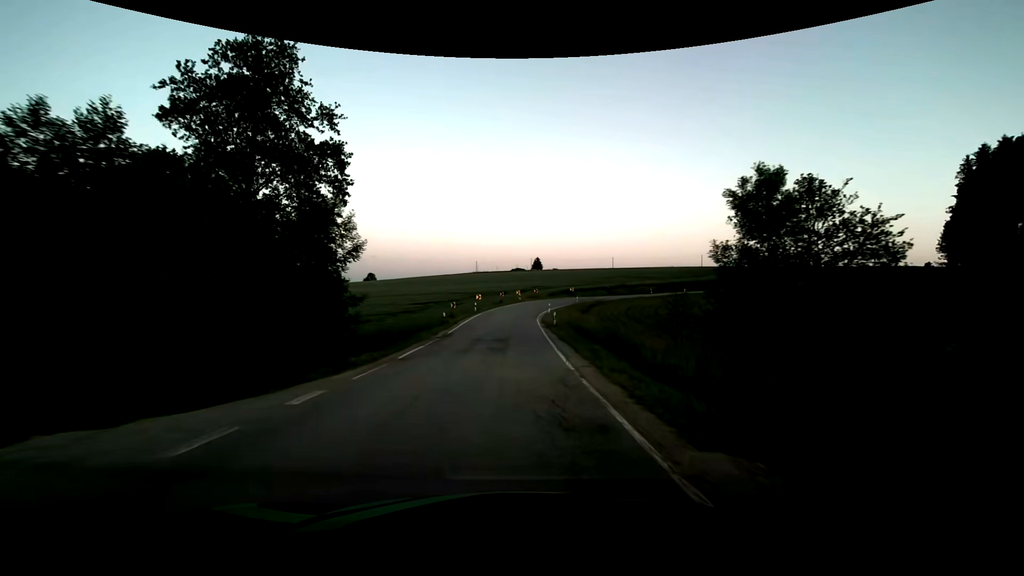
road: secondary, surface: asphalt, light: Day
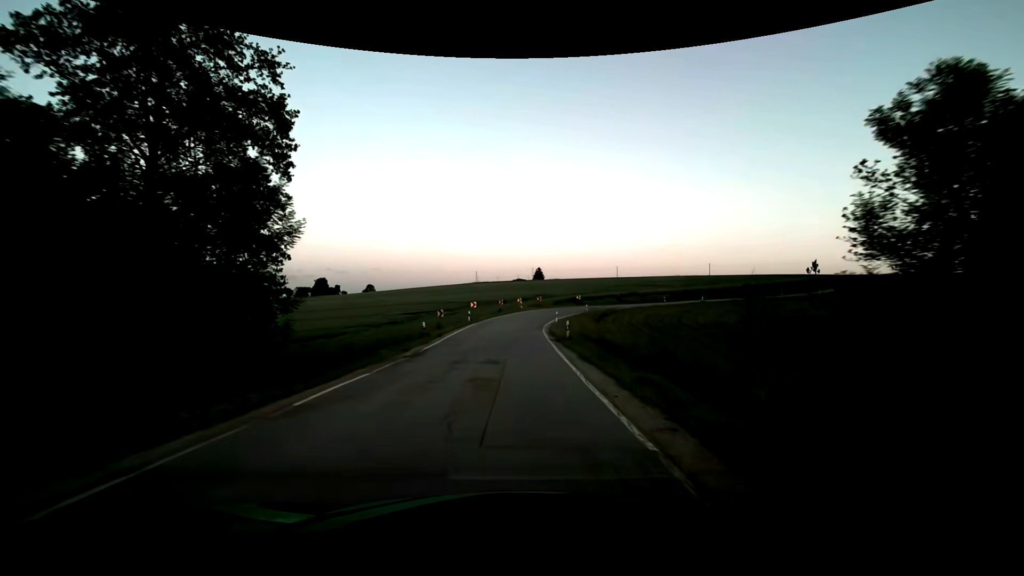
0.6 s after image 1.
(0.0, +7.5) m; 0°
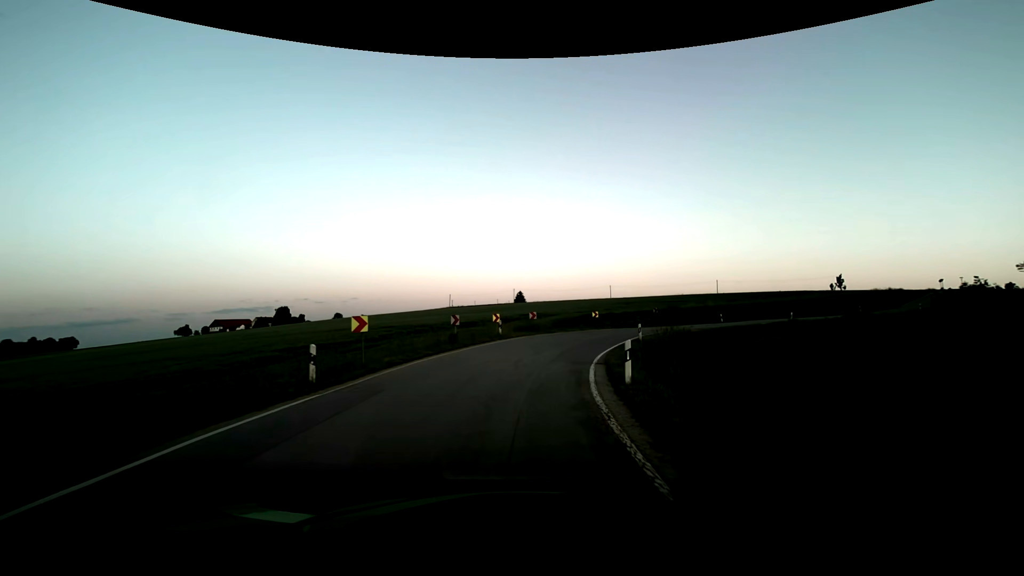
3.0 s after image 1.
(+0.3, +29.9) m; +2°
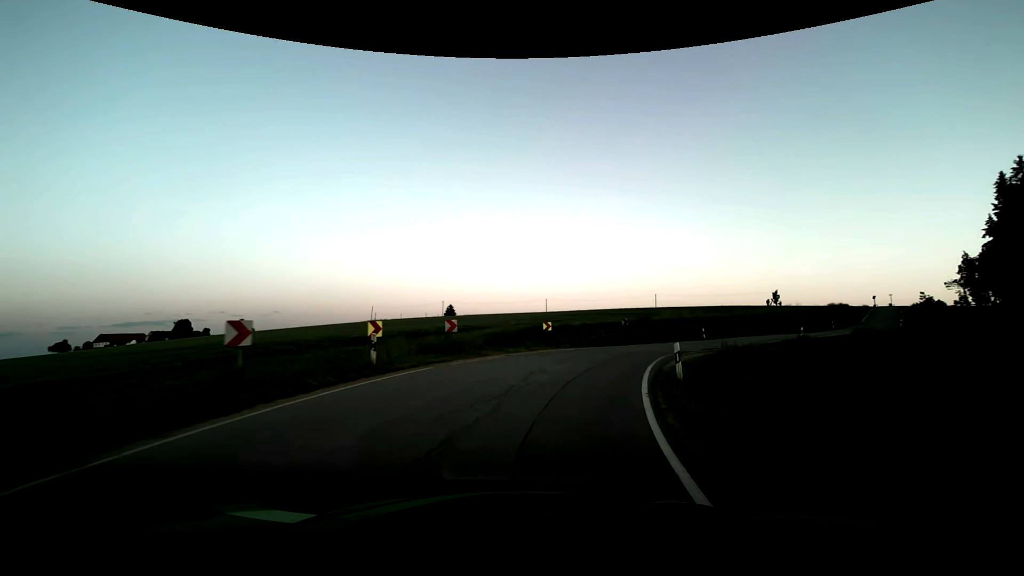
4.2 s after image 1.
(+0.9, +14.8) m; +8°
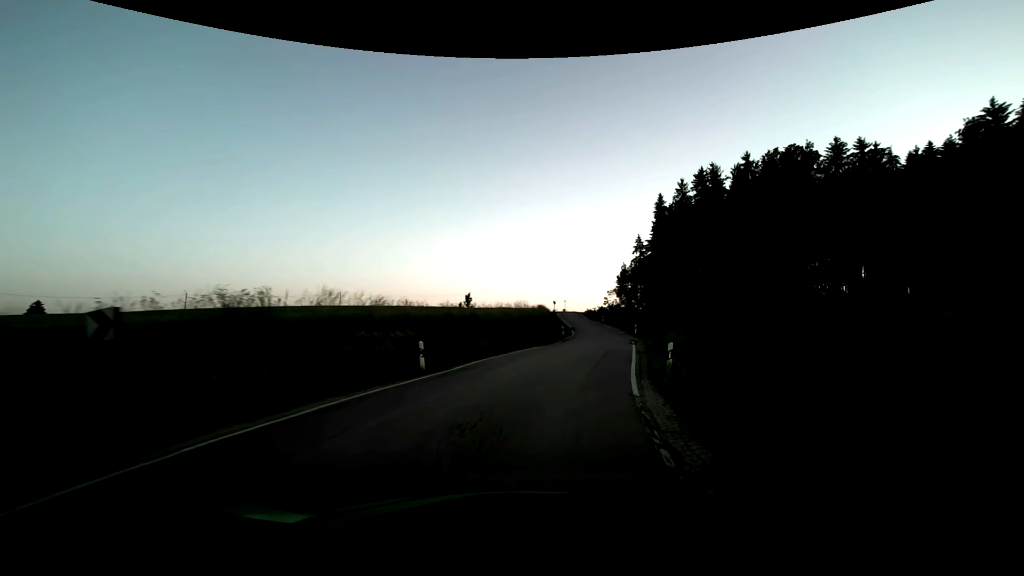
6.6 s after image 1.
(+8.1, +27.0) m; +35°
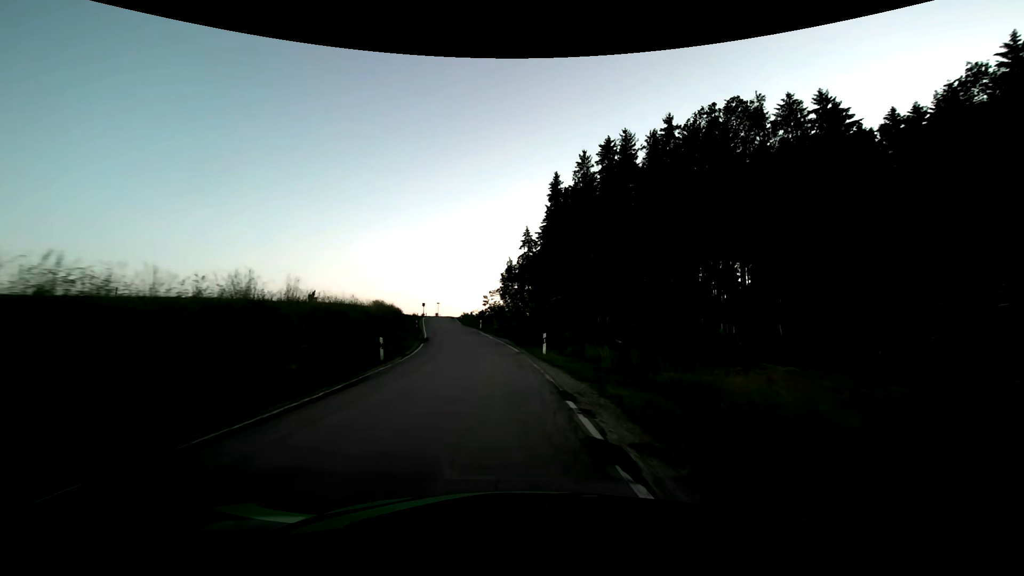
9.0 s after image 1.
(+5.0, +27.5) m; +14°
(0, +10) (-1, +20) (-2, +30) (-3, +40) (-5, +50) (-7, +60) (-8, +69) (-10, +79) (-12, +89) (-13, +99) m
